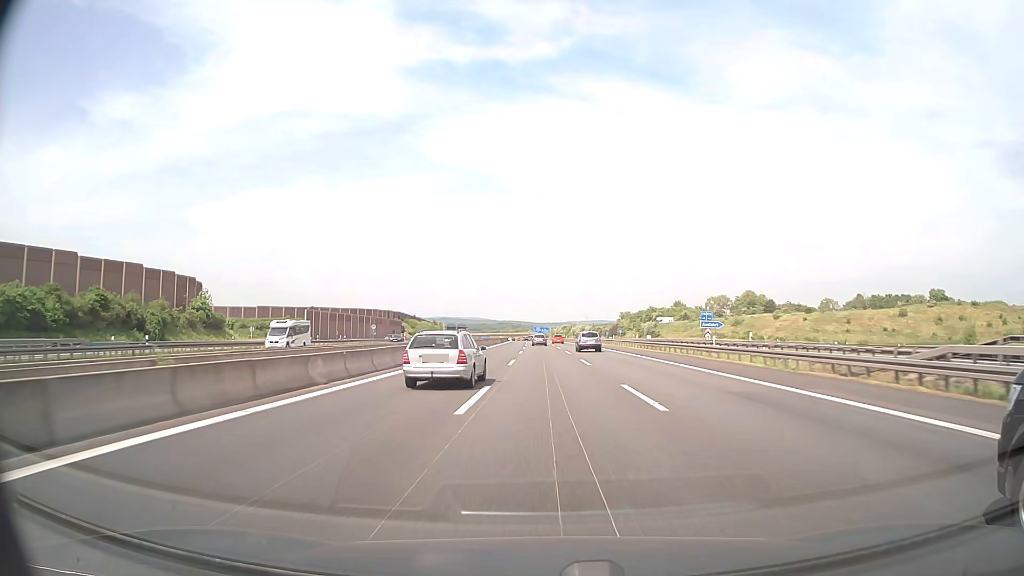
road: motorway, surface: asphalt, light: Day
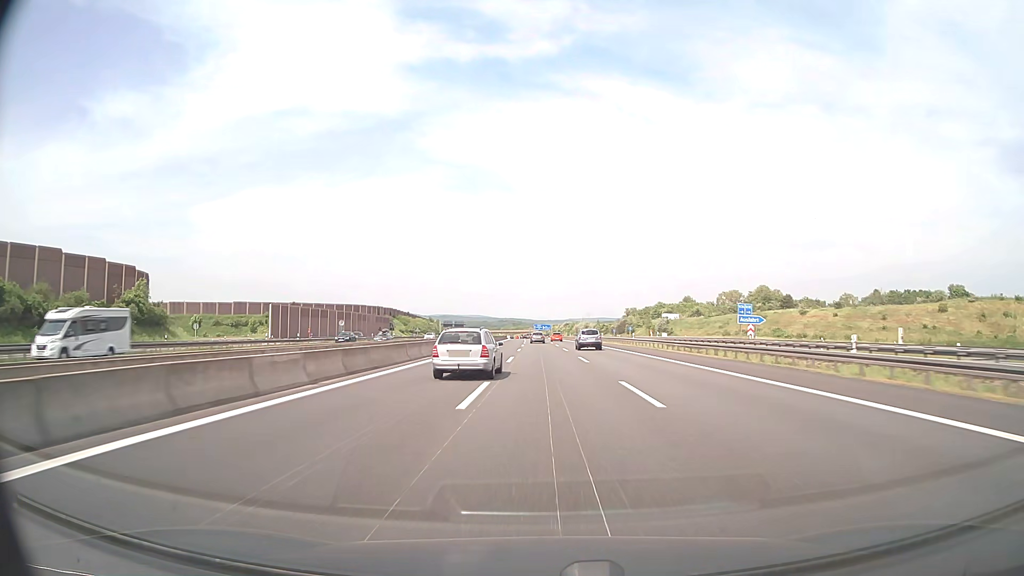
(0.0, +17.7) m; 0°
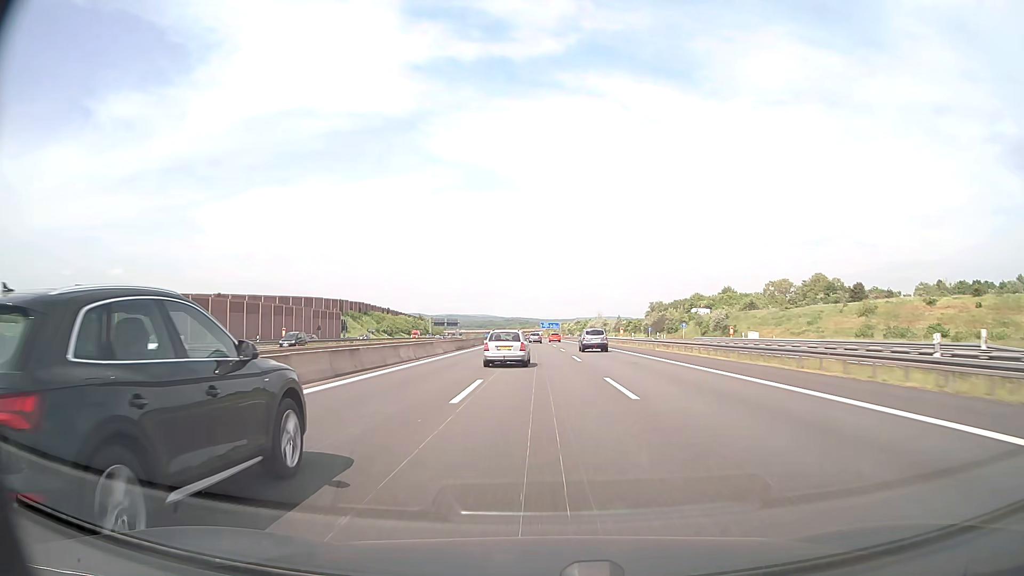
(-0.2, +53.2) m; -1°
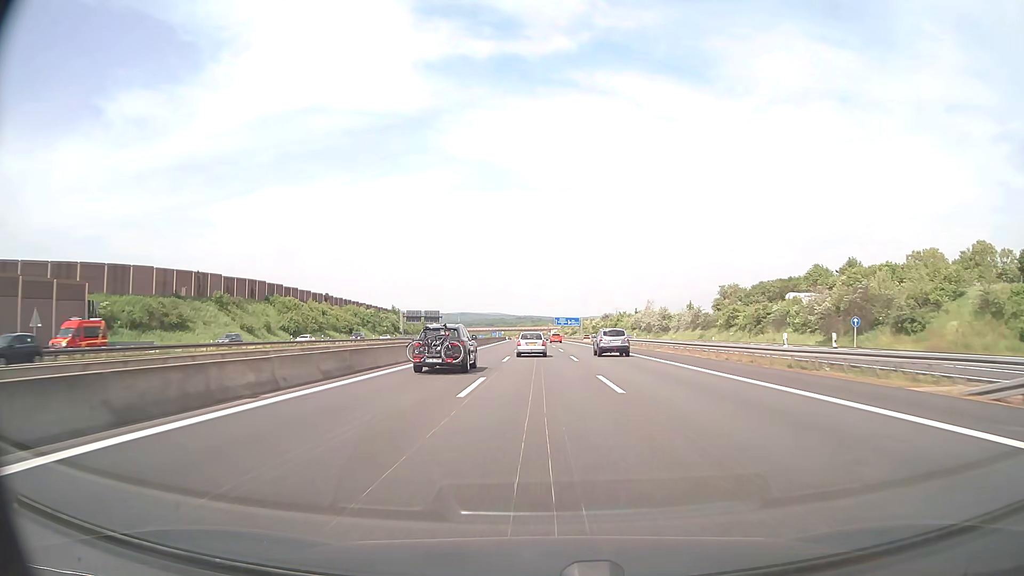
(-1.0, +89.1) m; -1°
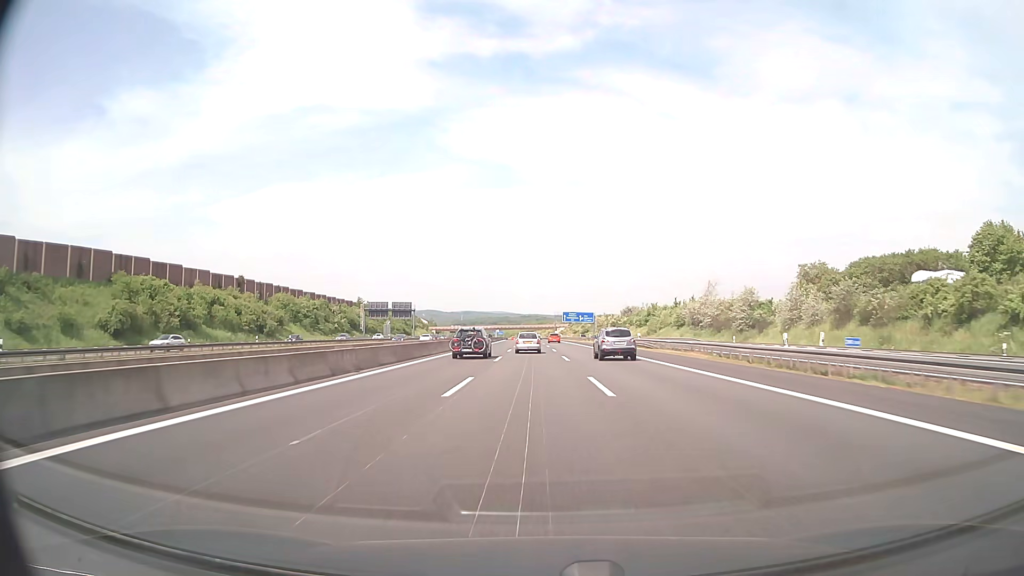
(-0.2, +54.2) m; 0°
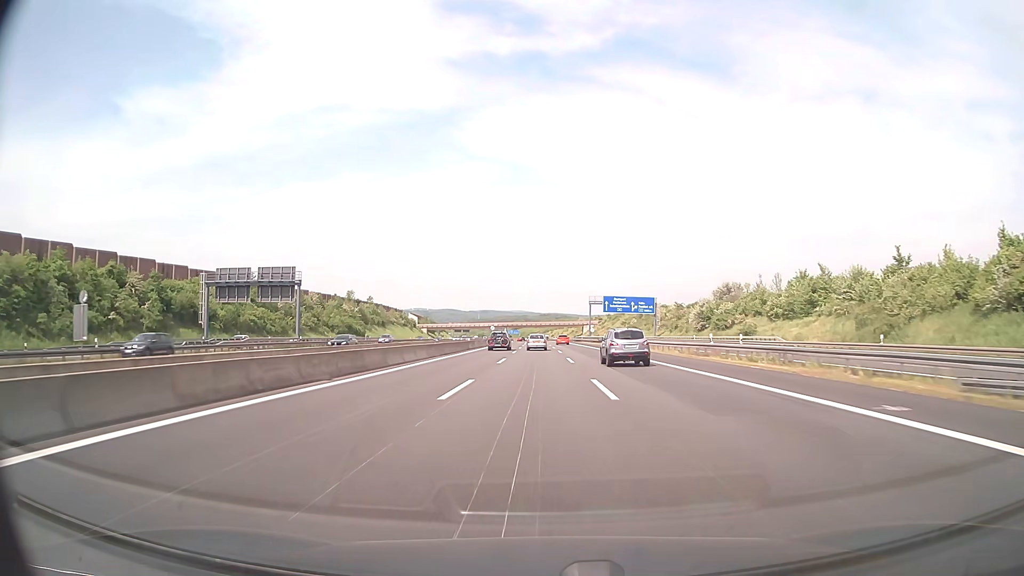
(-1.3, +91.0) m; -2°
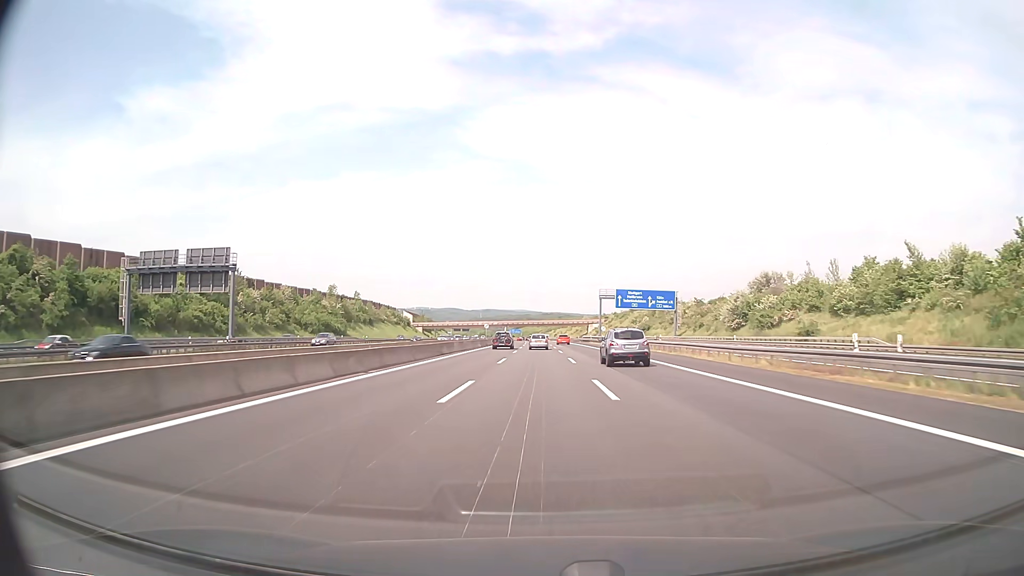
(0.0, +18.5) m; 0°
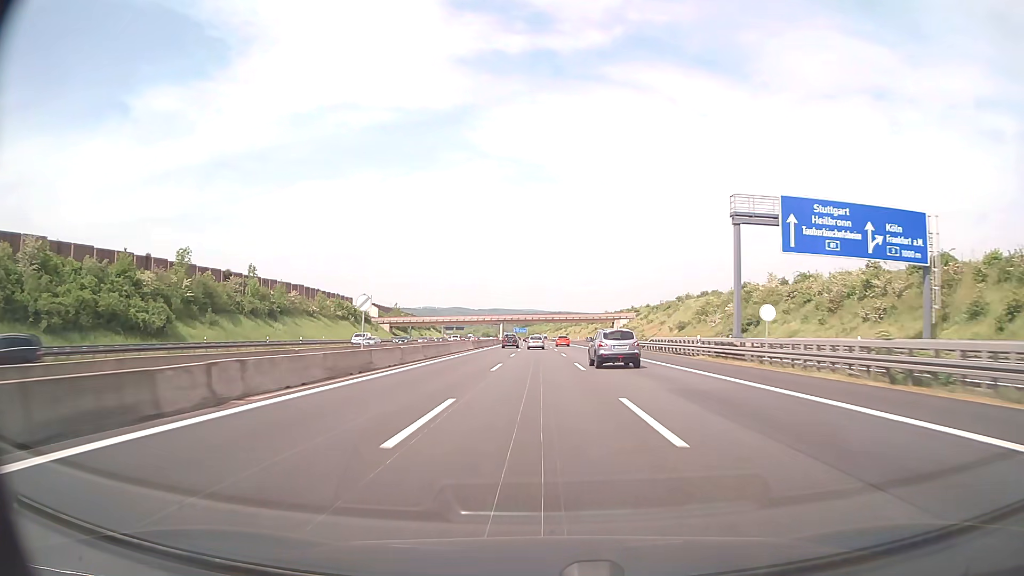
(-0.5, +77.9) m; -1°
(0, +10) (0, +20) (0, +30) (0, +40) (0, +50) (0, +60) (-1, +70) (-1, +80) (-1, +90) (-1, +100) m
